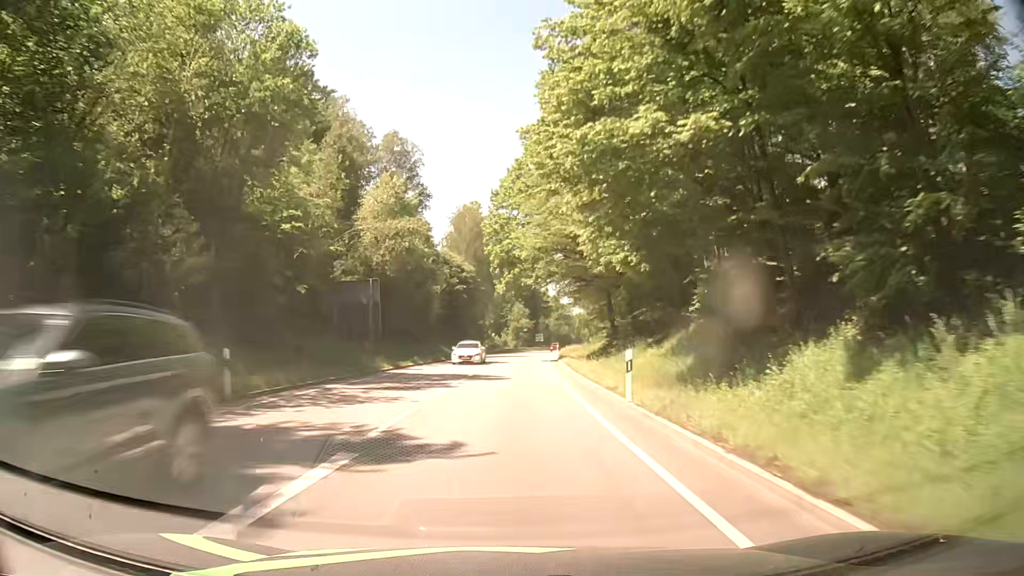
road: primary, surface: asphalt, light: Day
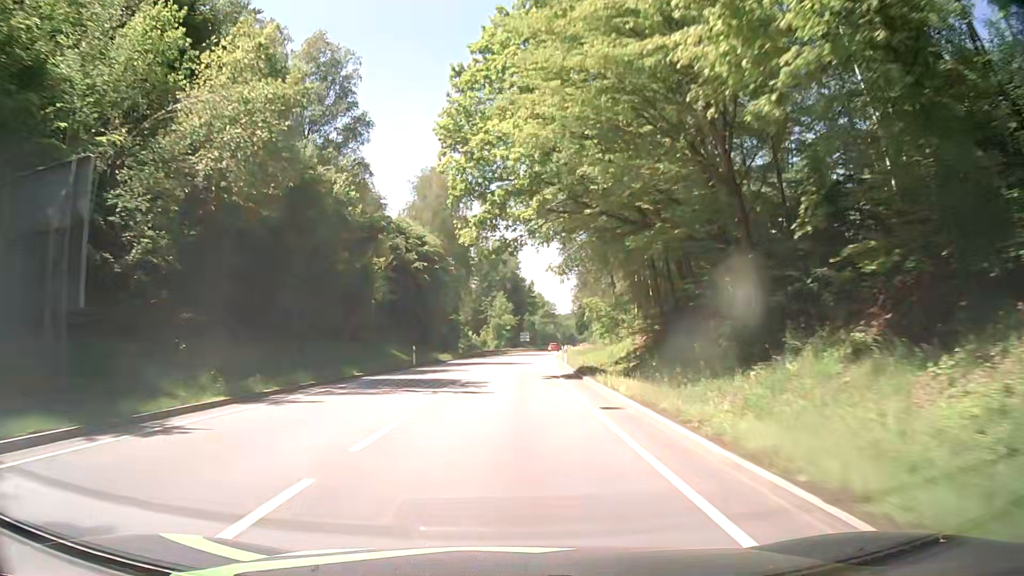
(+0.4, +25.1) m; +2°
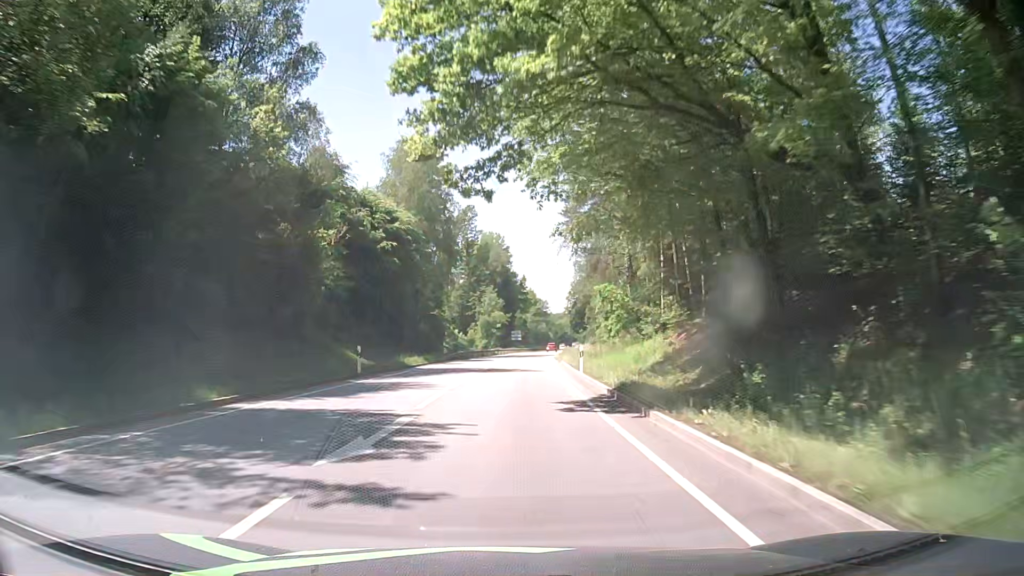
(+0.1, +12.6) m; +1°
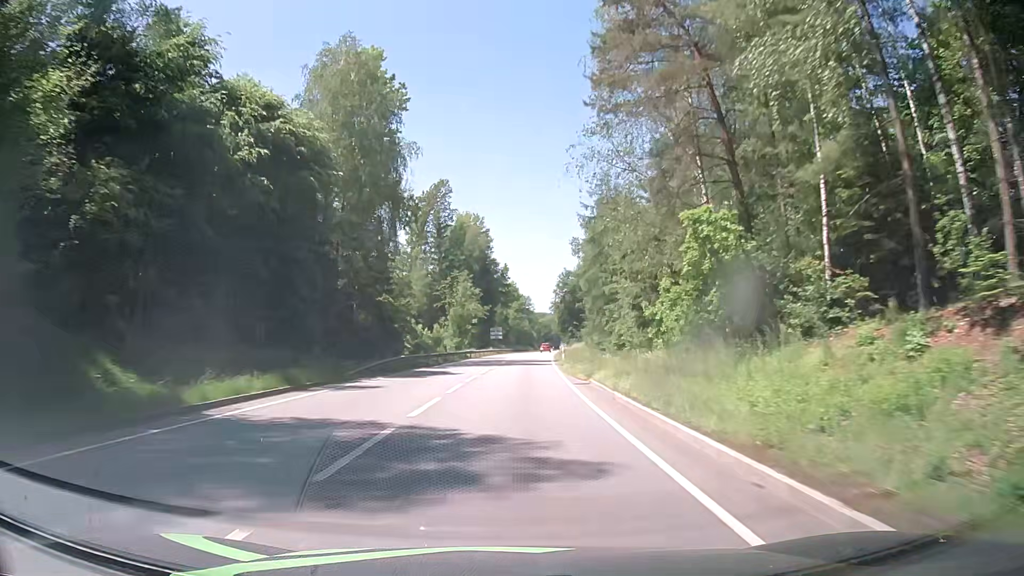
(+0.3, +25.1) m; +1°
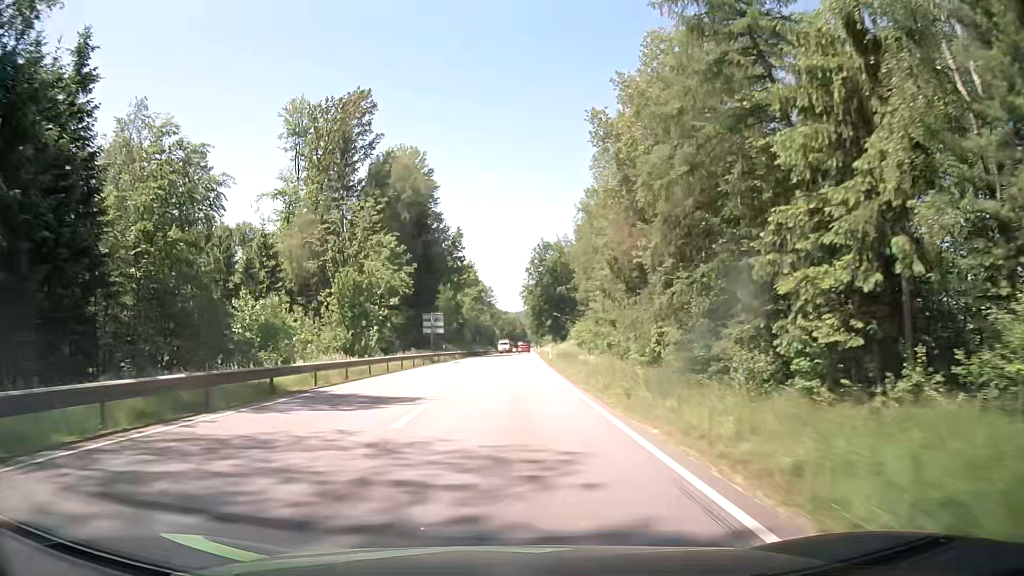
(+2.0, +50.2) m; +4°
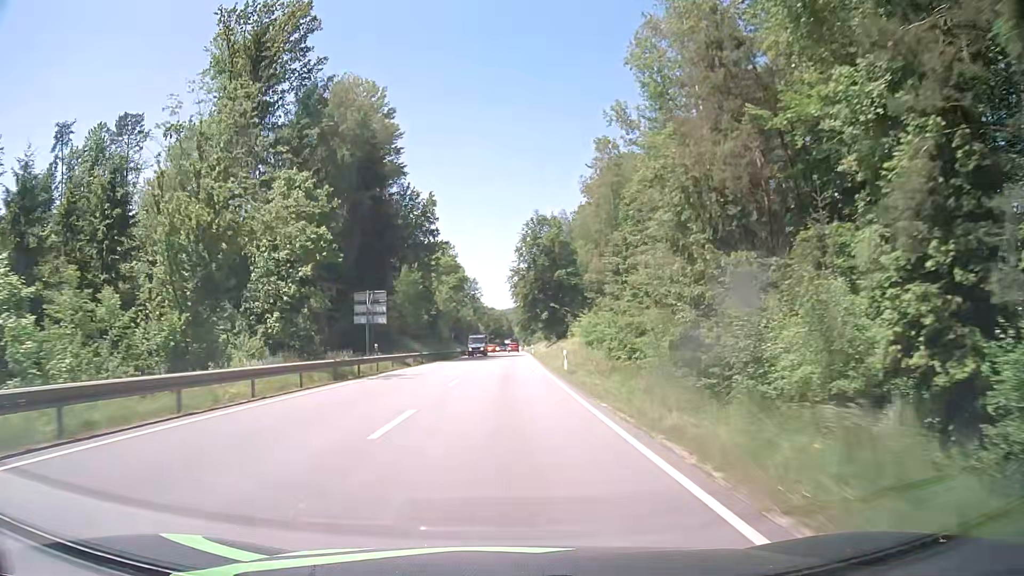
(0.0, +25.1) m; +1°
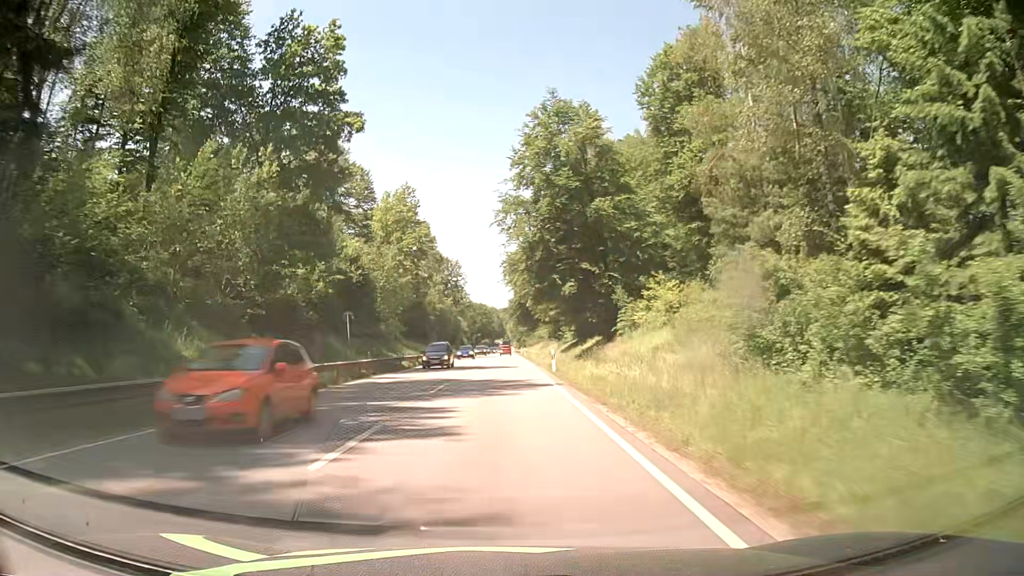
(+0.5, +50.2) m; +1°
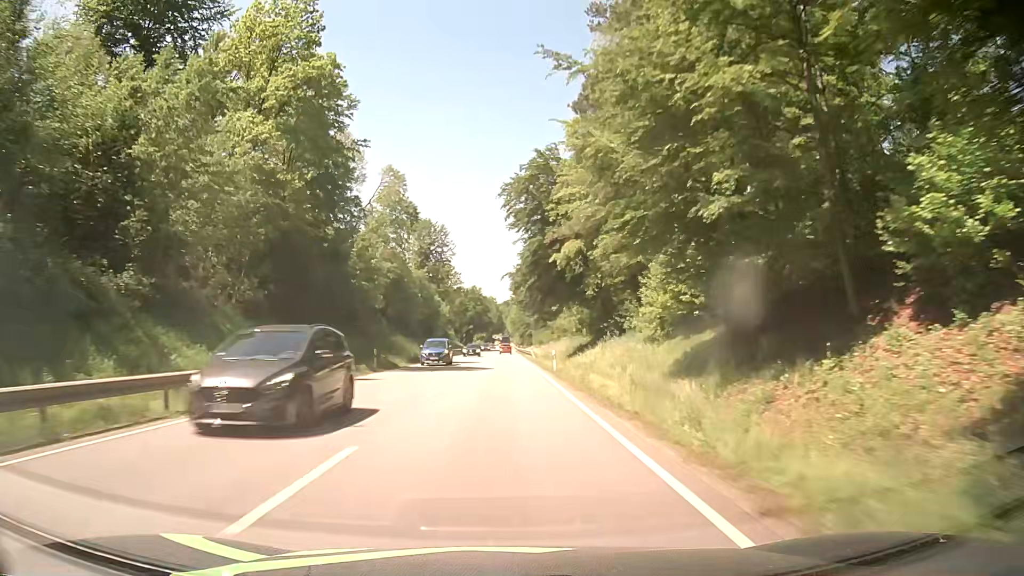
(0.0, +50.3) m; 0°
(0, +10) (0, +20) (0, +30) (0, +40) (0, +50) (0, +60) (0, +70) (0, +80) (0, +90) (-1, +100) m
